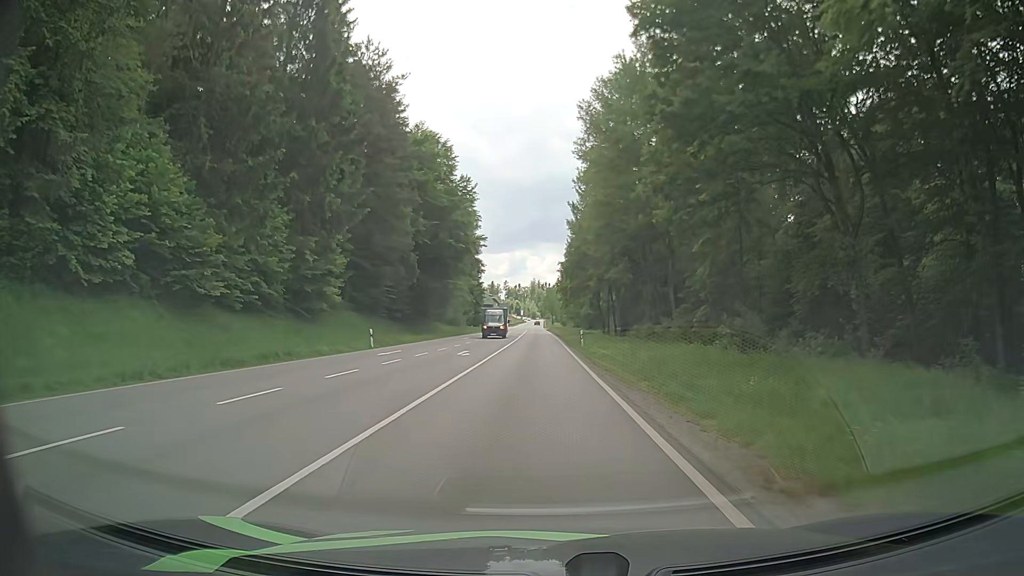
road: secondary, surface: asphalt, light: Day
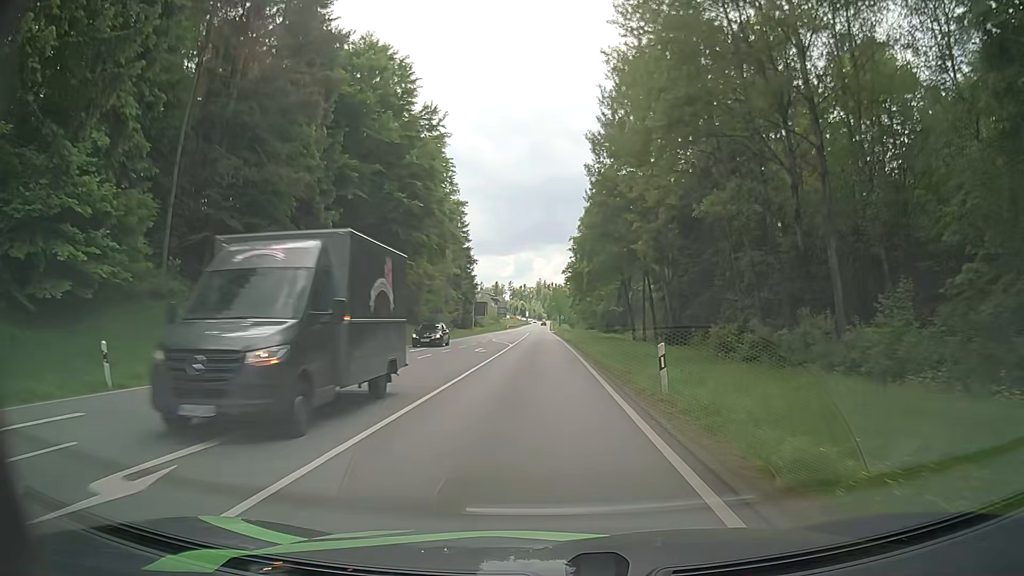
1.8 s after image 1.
(-0.1, +25.3) m; 0°
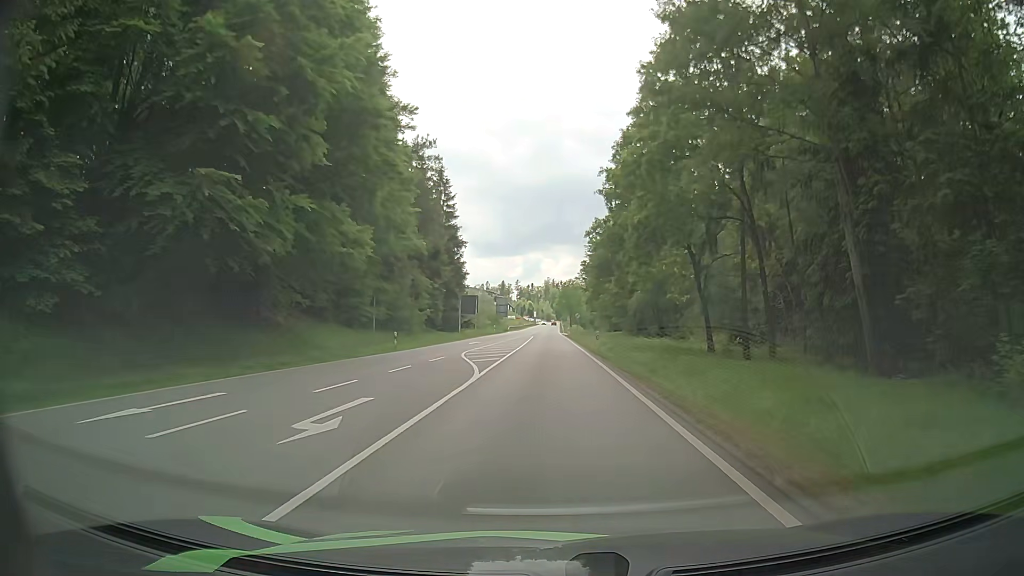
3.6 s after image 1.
(-0.3, +26.2) m; -1°
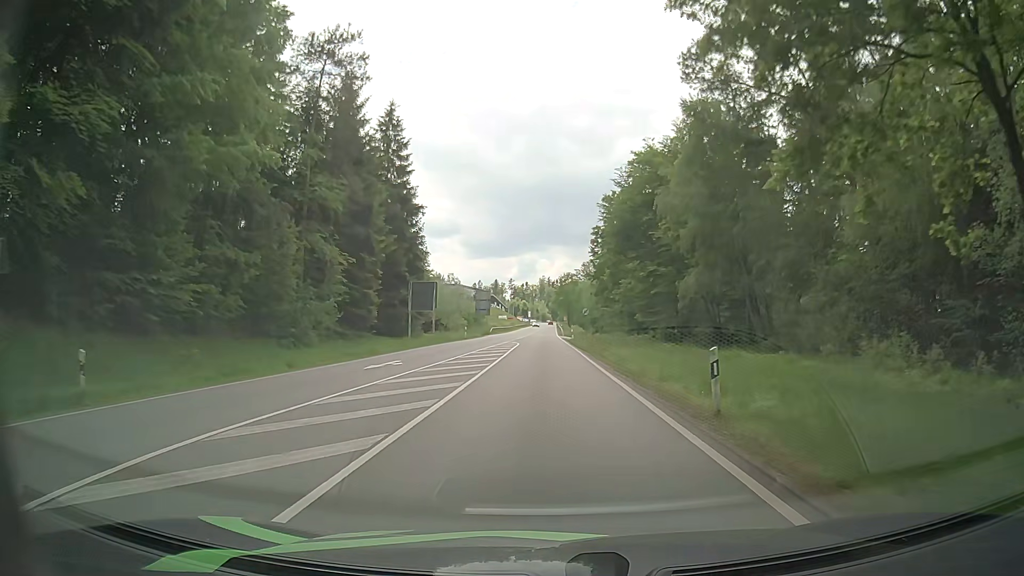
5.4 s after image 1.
(+0.2, +27.0) m; 0°
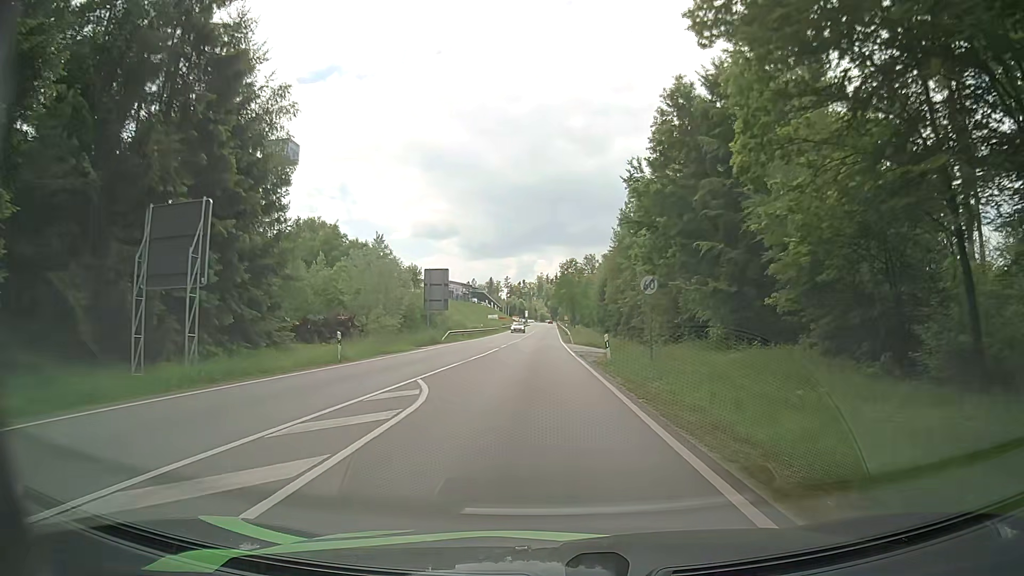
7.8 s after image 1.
(+0.4, +37.0) m; 0°
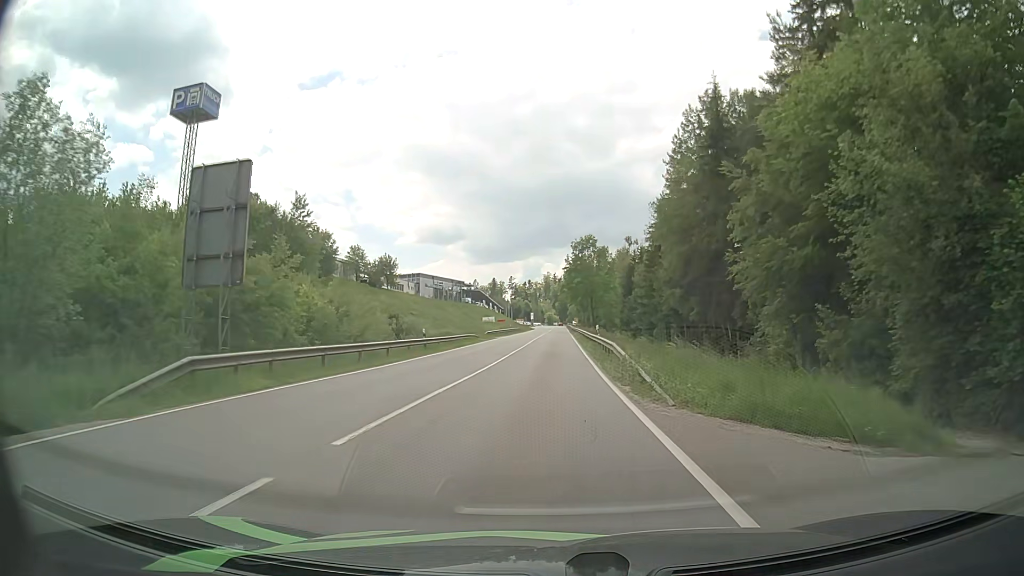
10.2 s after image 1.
(0.0, +38.1) m; 0°
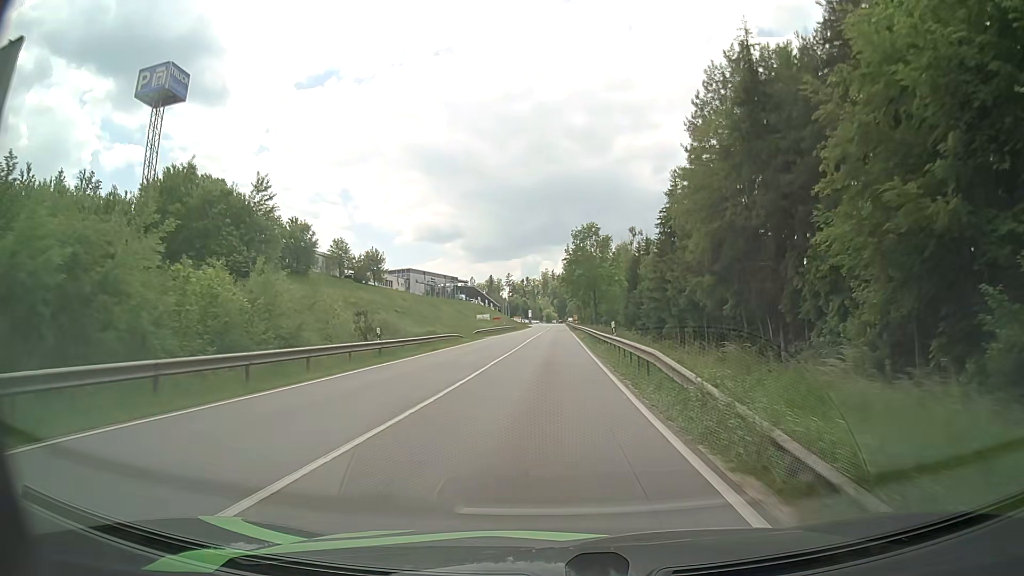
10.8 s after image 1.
(-0.1, +9.7) m; -1°
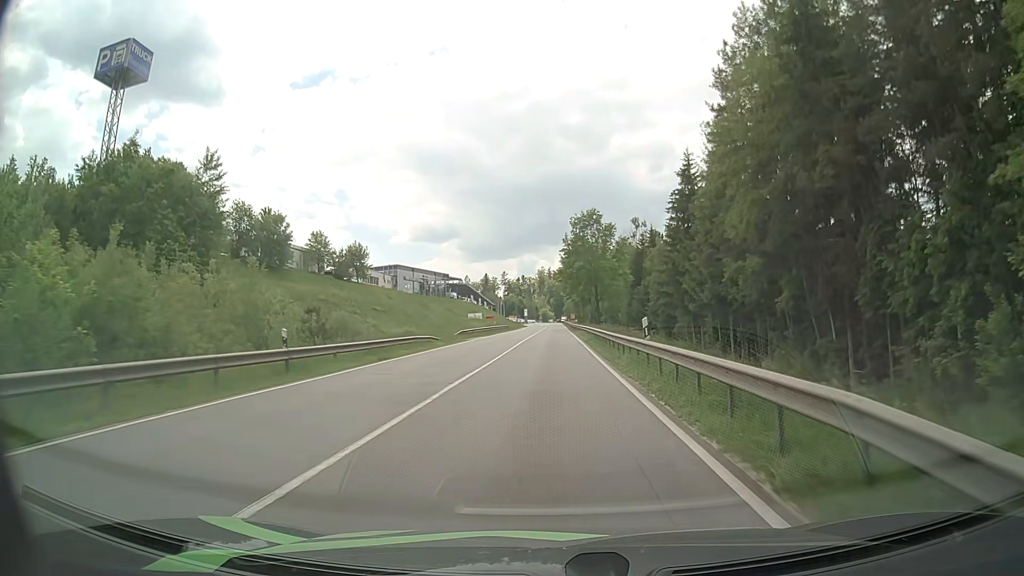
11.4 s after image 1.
(0.0, +9.7) m; 0°
(0, +10) (0, +20) (0, +30) (0, +40) (+1, +50) (+1, +60) (+1, +70) (+1, +80) (+1, +90) (+1, +100) m
